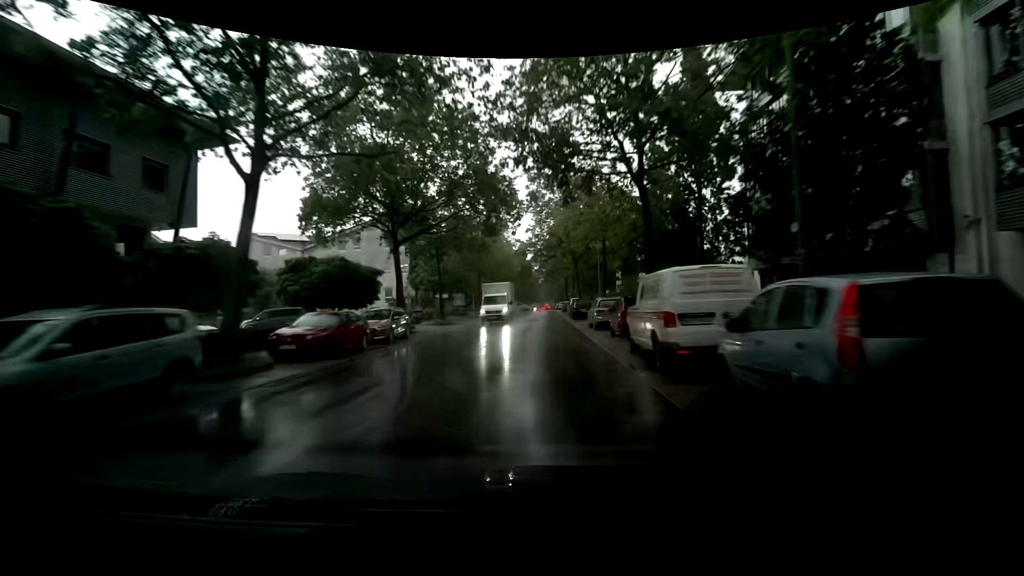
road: tertiary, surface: asphalt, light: Day
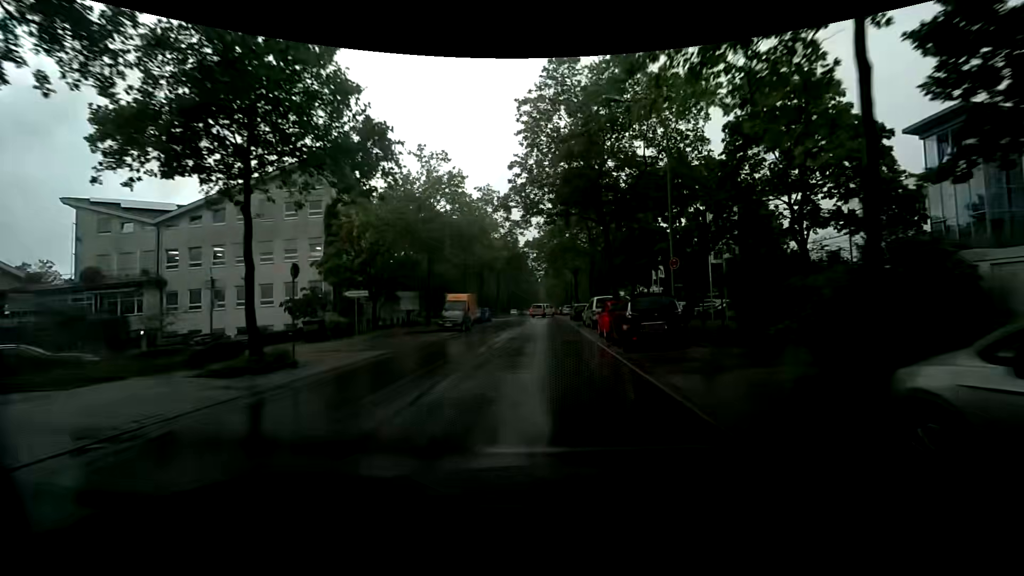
(-0.8, +24.6) m; -1°
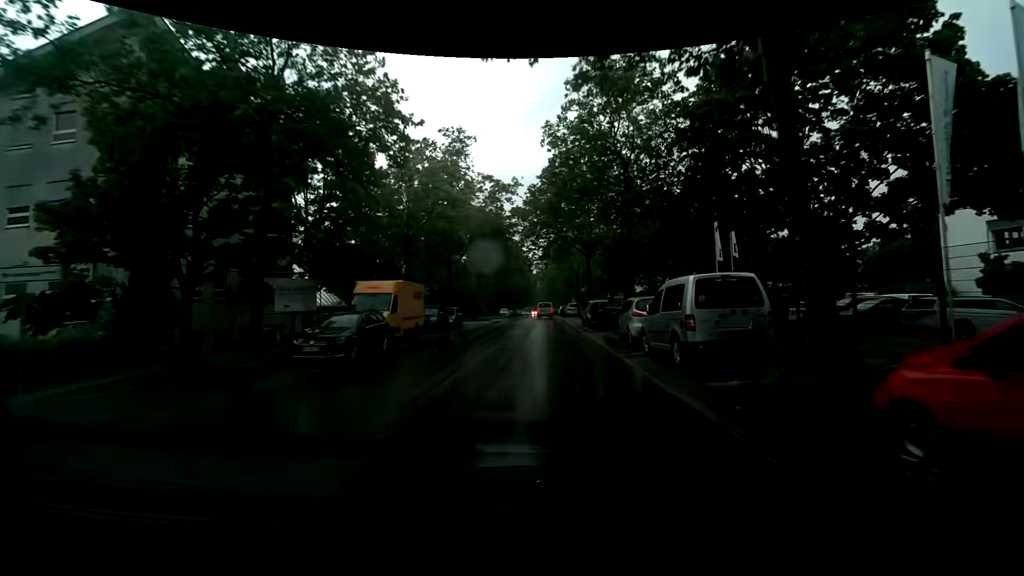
(+0.2, +18.8) m; +1°
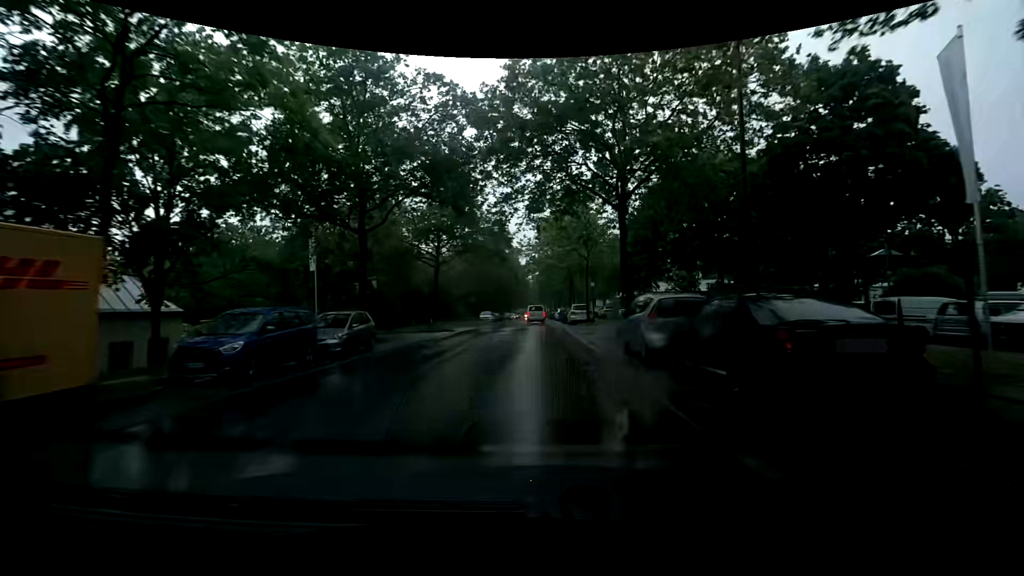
(+0.3, +18.7) m; +2°
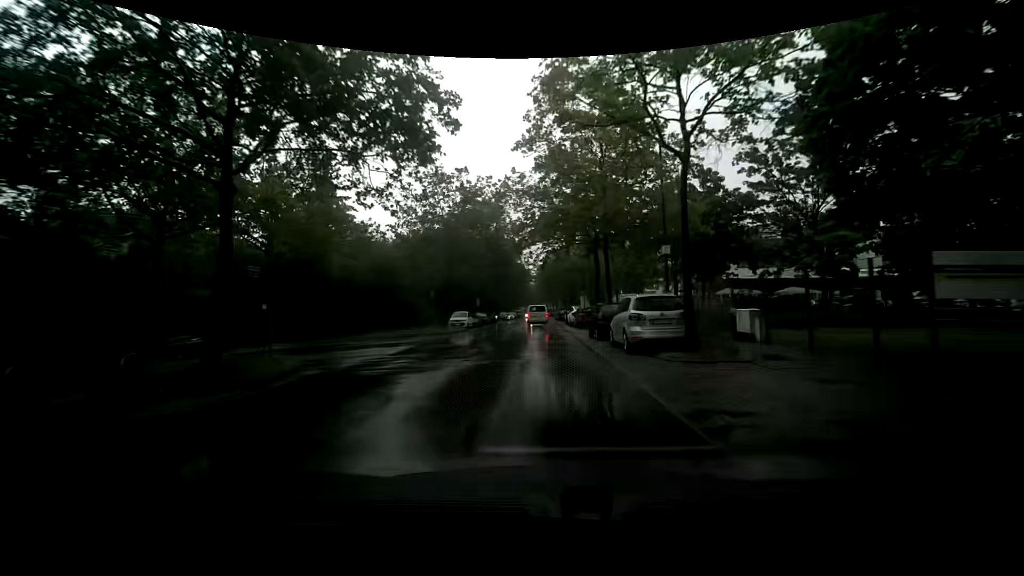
(-0.8, +23.8) m; 0°
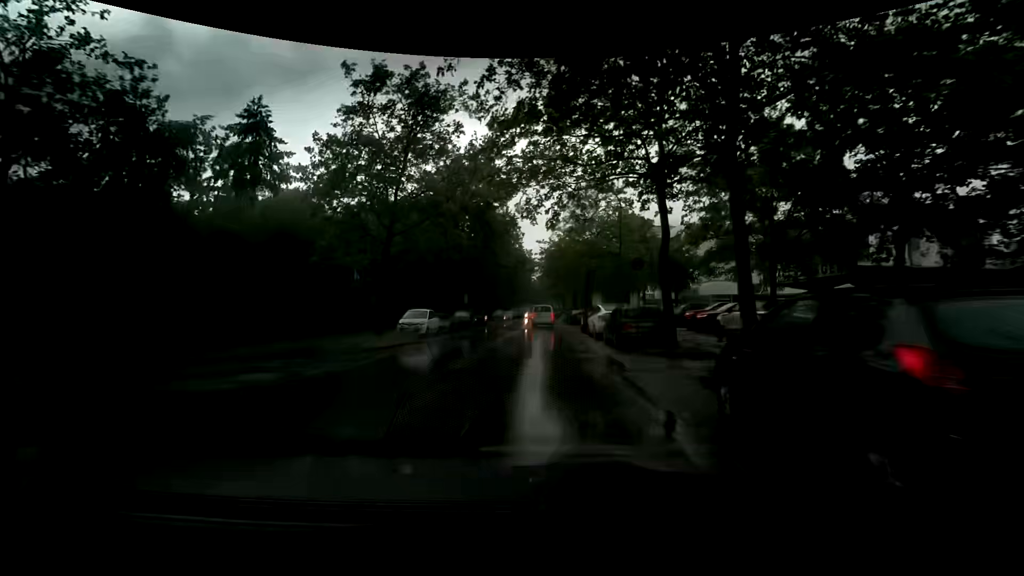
(-0.5, +16.1) m; -2°
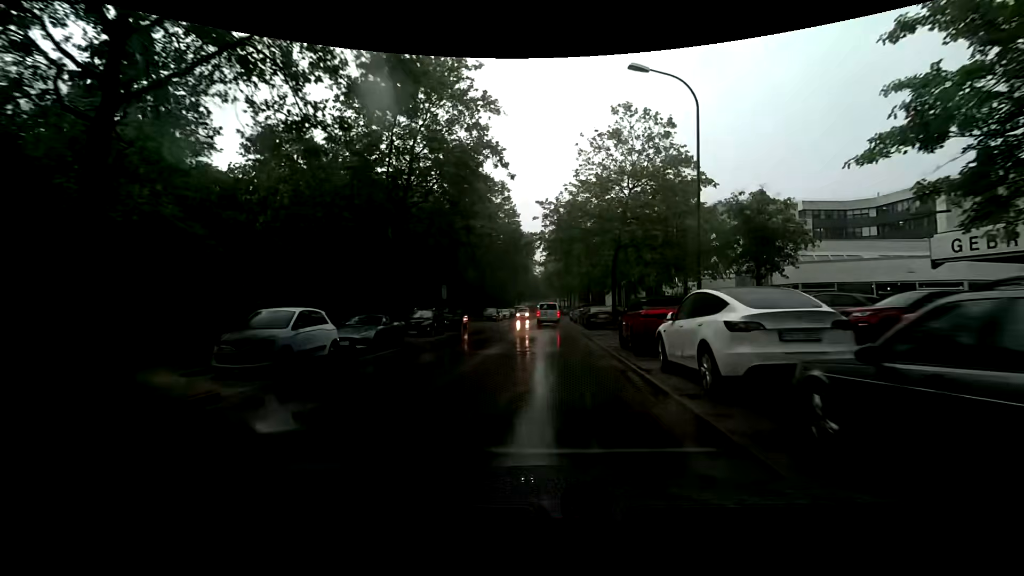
(-0.3, +15.2) m; -4°
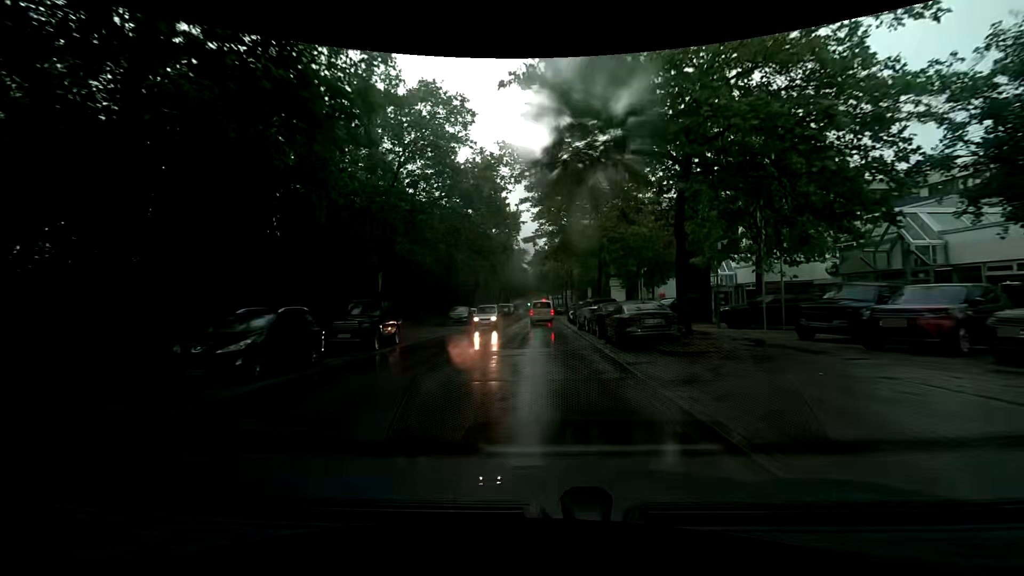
(+0.1, +15.7) m; +2°
(0, +10) (0, +20) (+1, +30) (+1, +40) (+1, +50) (+2, +60) (+2, +70) (+2, +80) (+3, +90) (+4, +100) m
